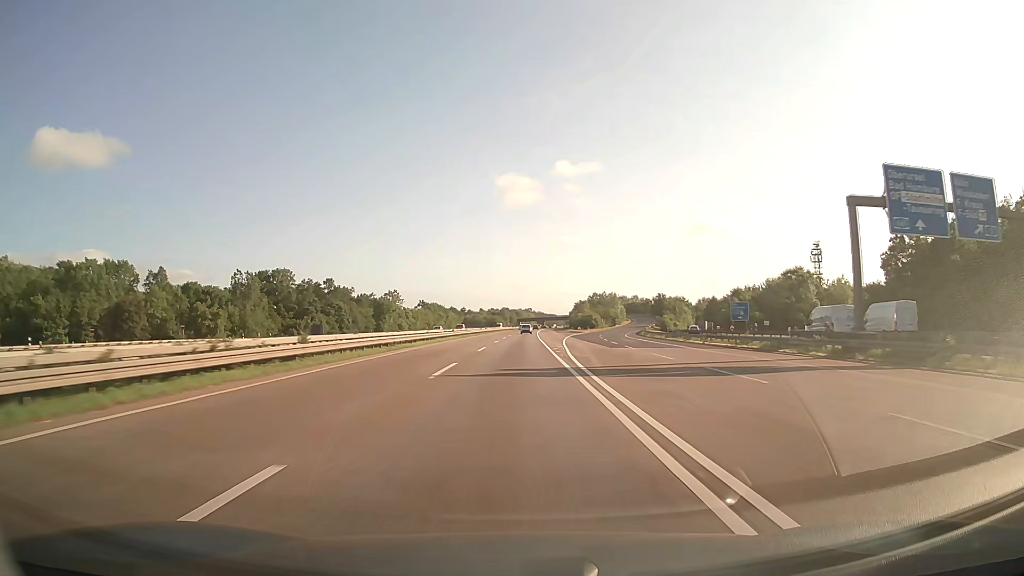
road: motorway_link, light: Day
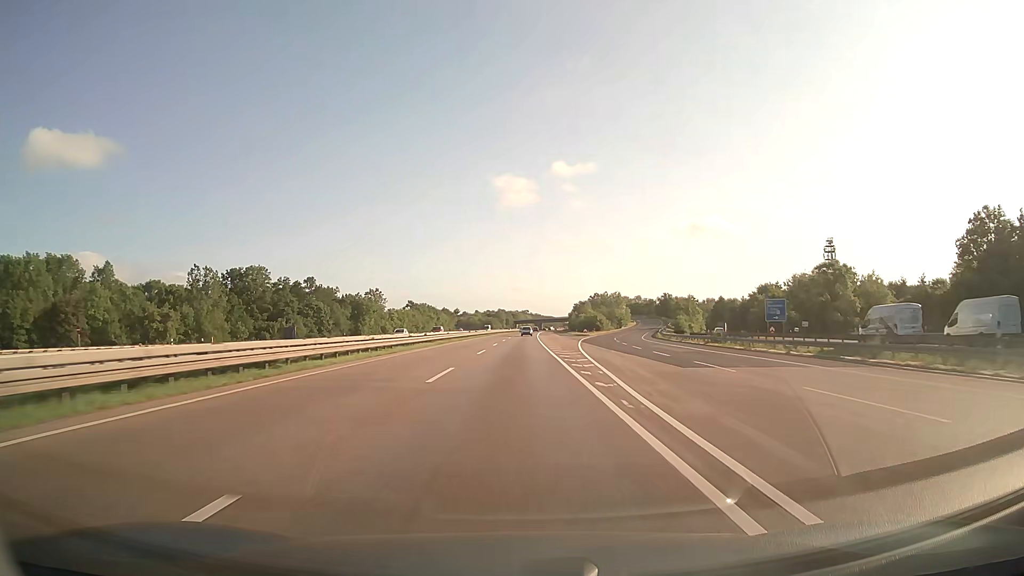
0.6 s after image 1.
(+0.1, +19.0) m; 0°
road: motorway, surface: asphalt
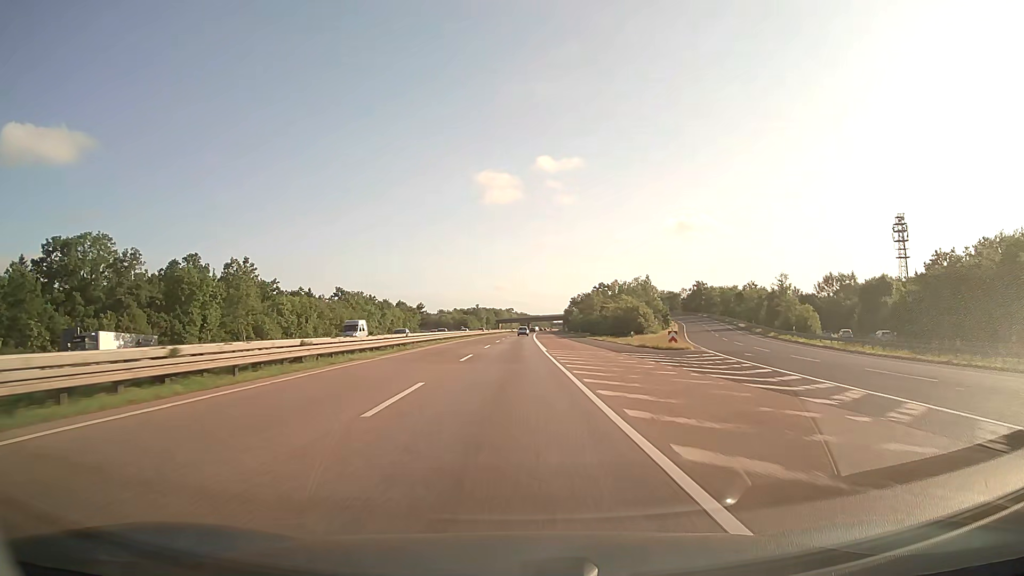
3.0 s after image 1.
(+0.9, +76.0) m; +1°
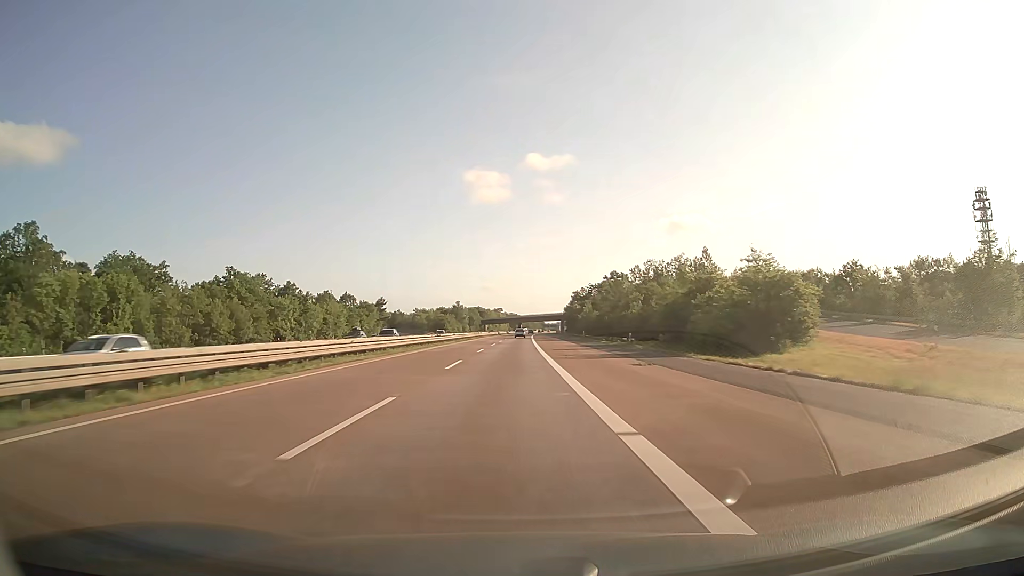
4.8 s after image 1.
(+0.3, +57.1) m; +1°
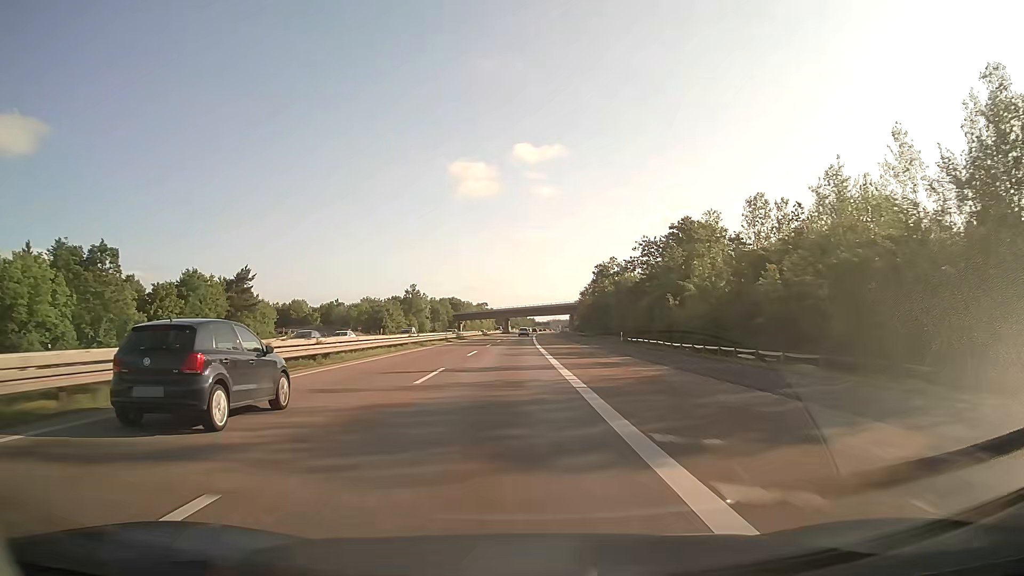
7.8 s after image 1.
(+0.7, +95.1) m; +1°
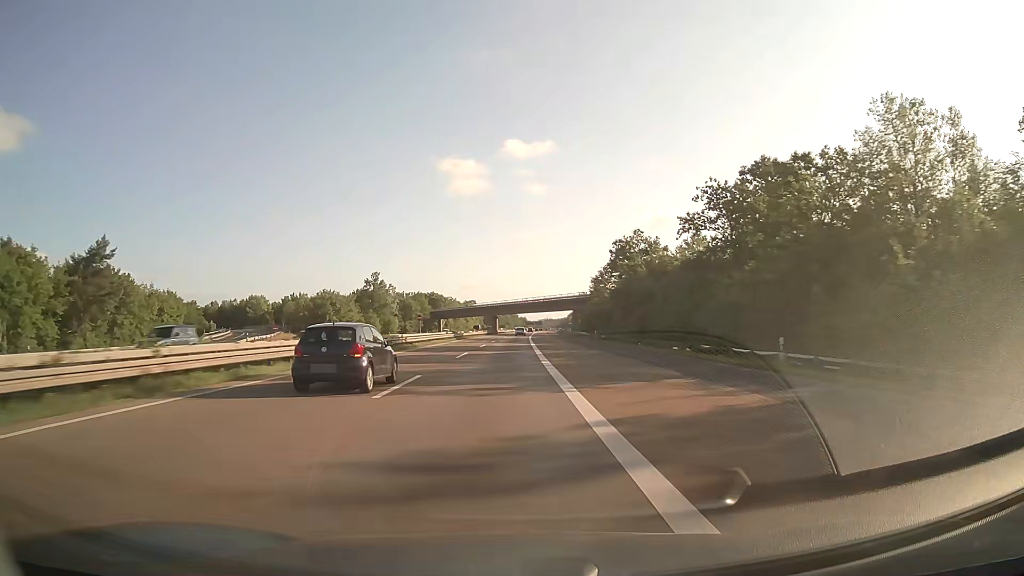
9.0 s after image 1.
(+0.3, +38.1) m; +1°
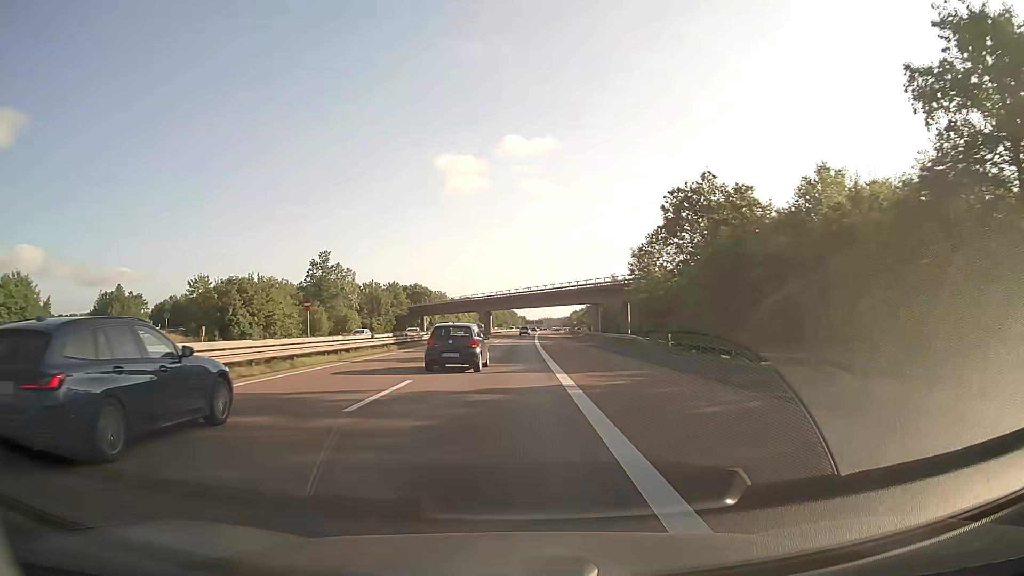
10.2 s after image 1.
(0.0, +38.1) m; 0°
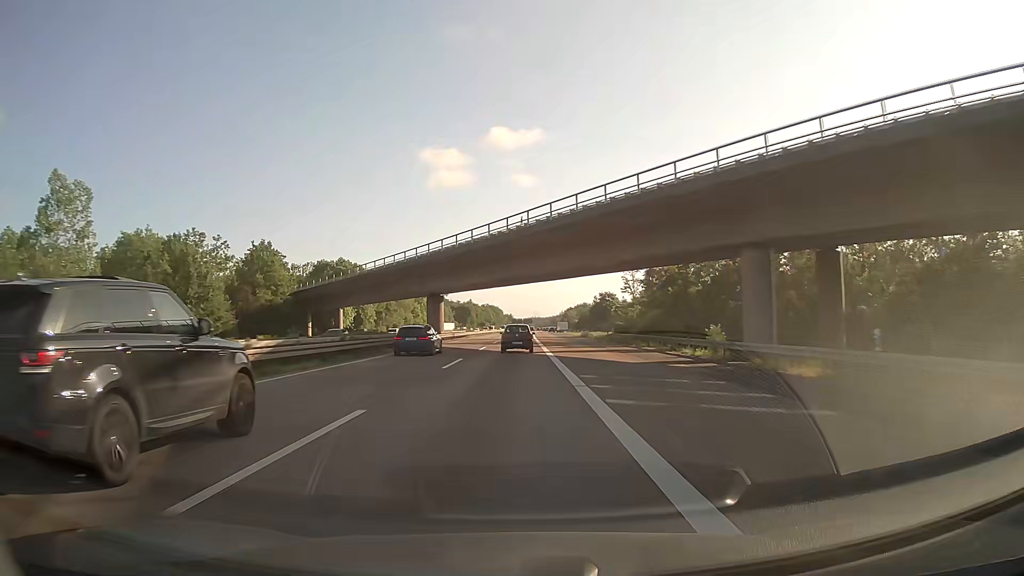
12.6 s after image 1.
(+0.7, +76.2) m; +1°
(0, +10) (0, +20) (0, +30) (0, +40) (0, +50) (0, +60) (0, +70) (+1, +80) (+1, +90) (+1, +100) m
